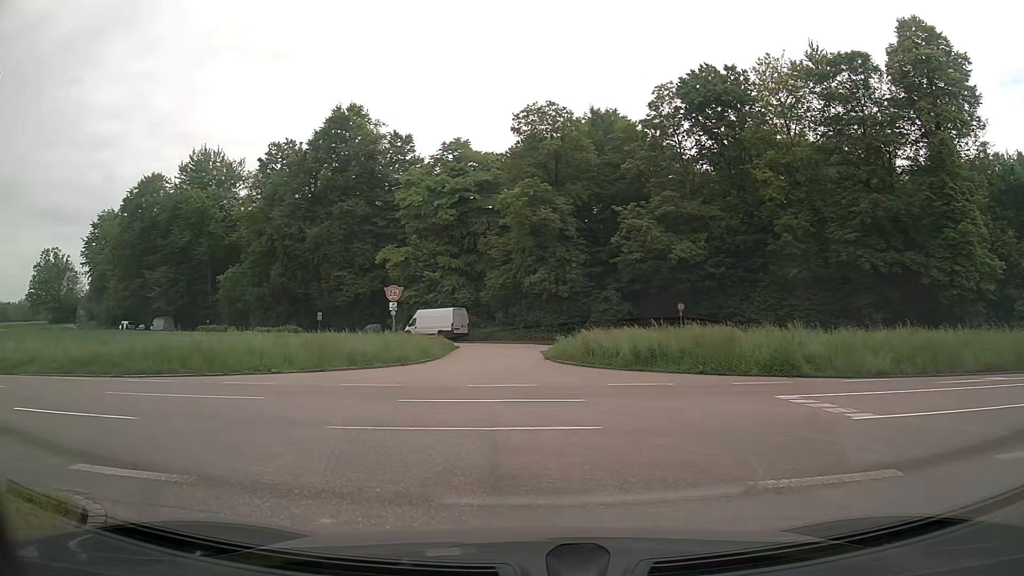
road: unclassified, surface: asphalt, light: Day
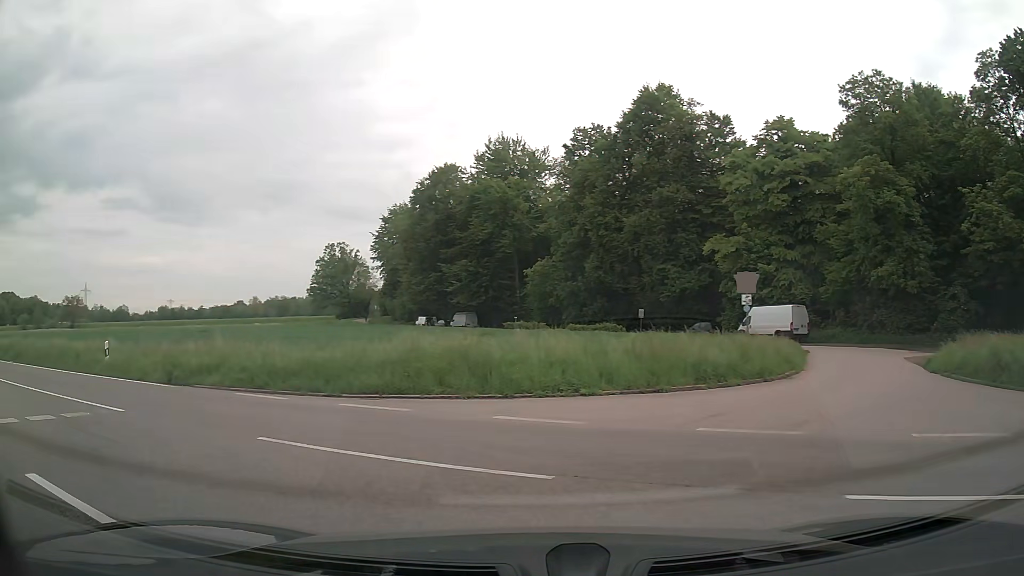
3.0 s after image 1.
(-1.7, +6.6) m; -27°
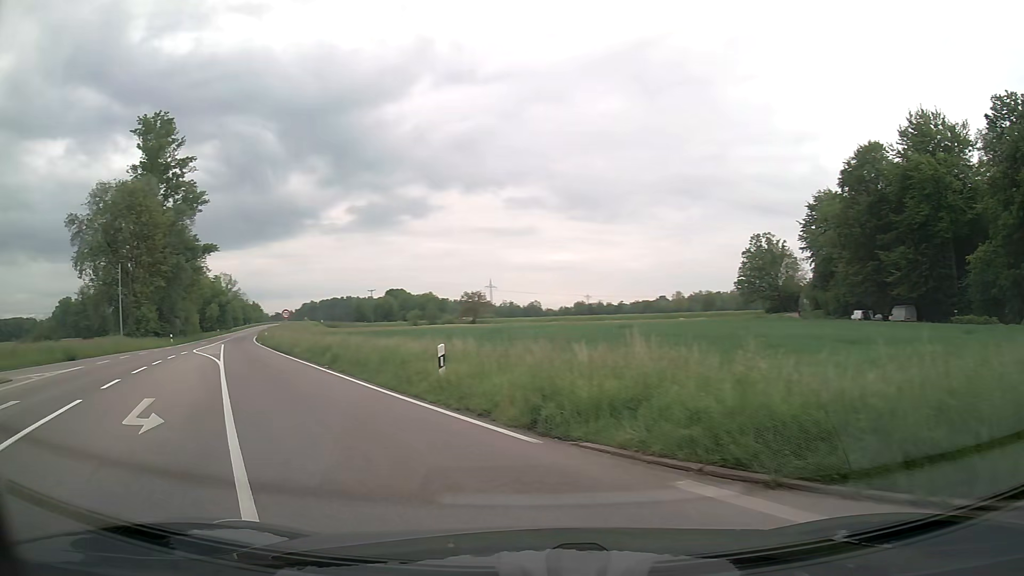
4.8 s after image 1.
(-2.8, +8.2) m; -37°
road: secondary
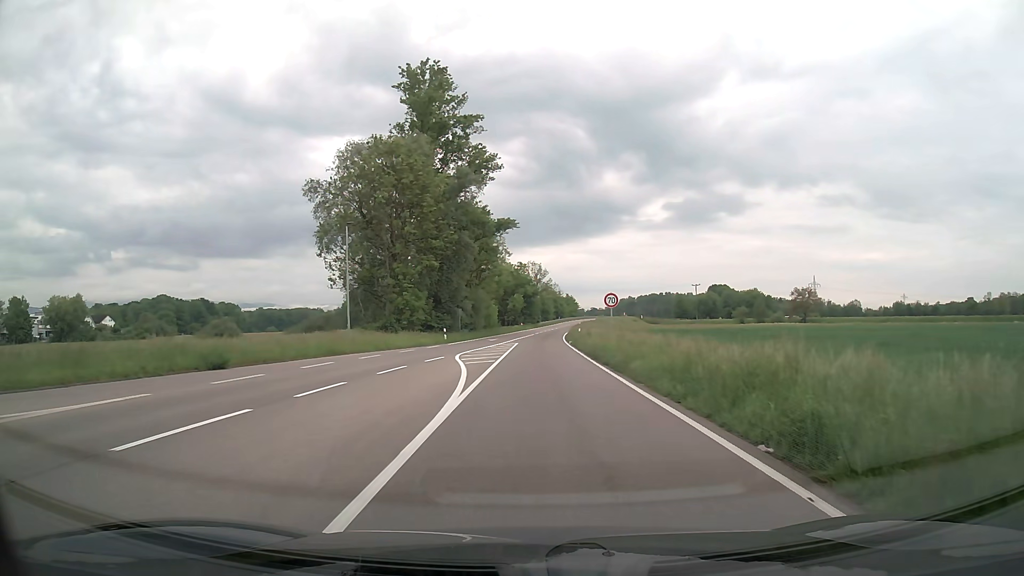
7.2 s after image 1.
(-5.4, +16.2) m; -26°
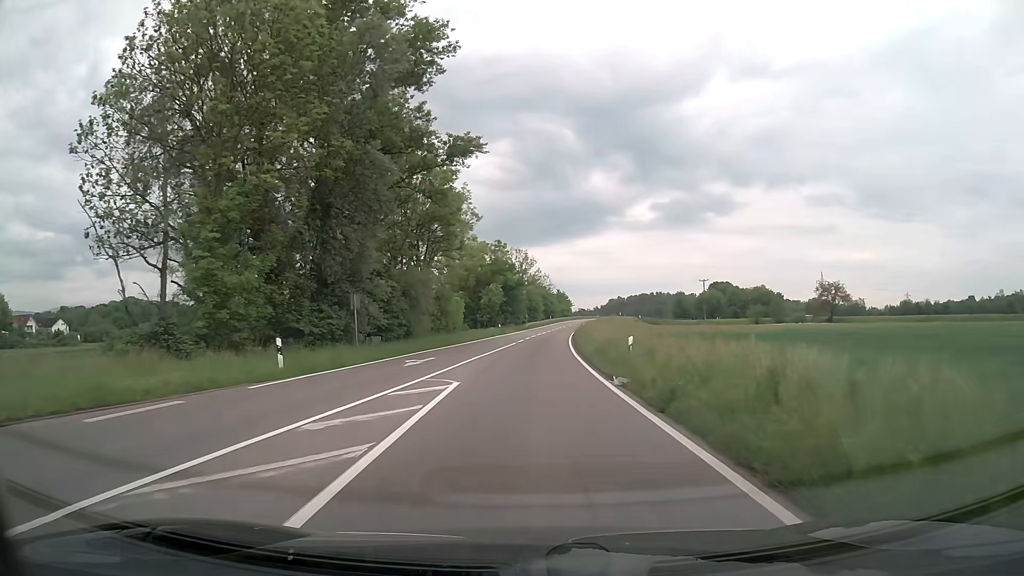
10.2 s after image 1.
(+0.6, +31.2) m; +2°
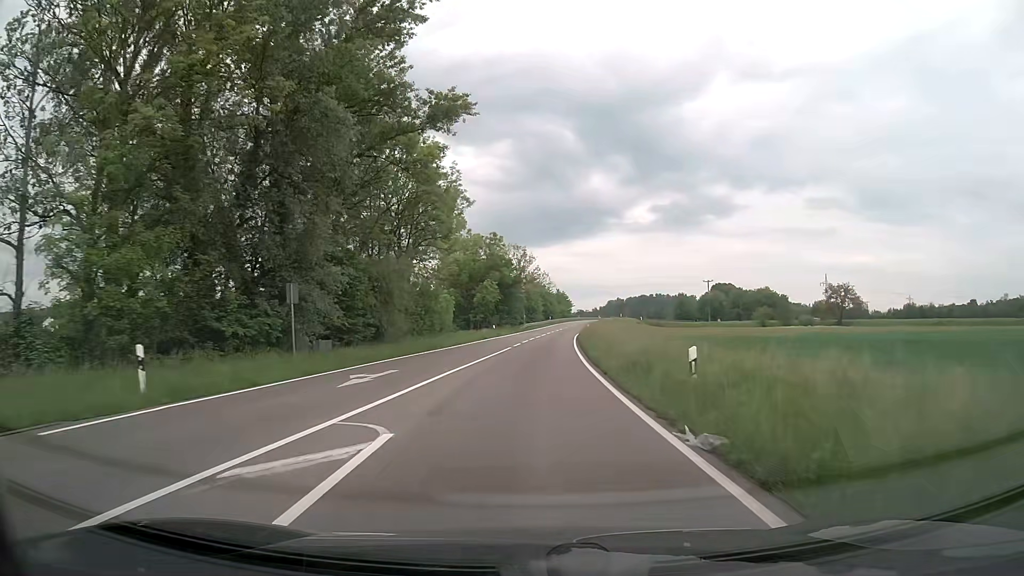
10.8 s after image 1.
(0.0, +7.4) m; 0°
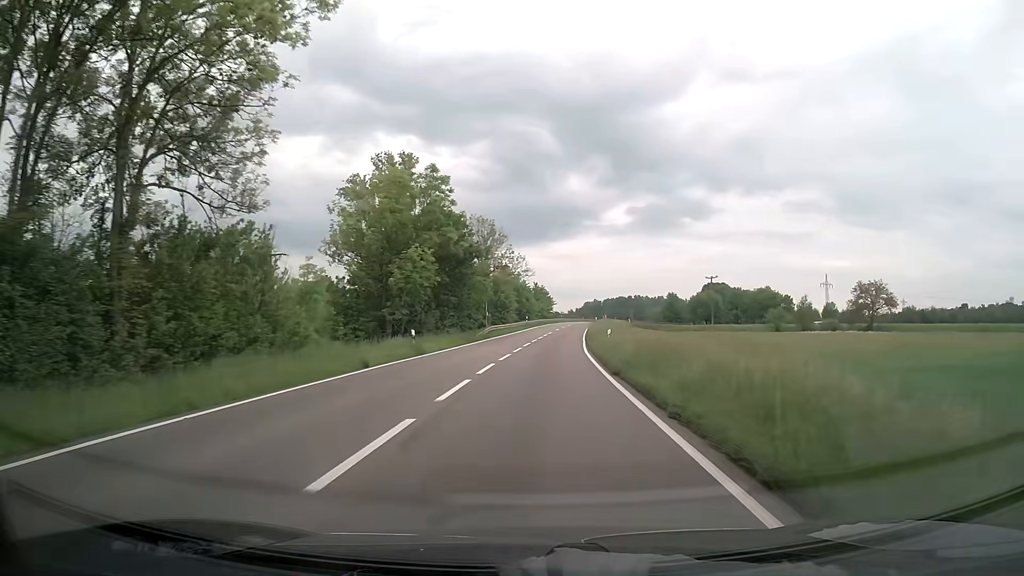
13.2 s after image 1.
(+0.5, +32.3) m; +2°
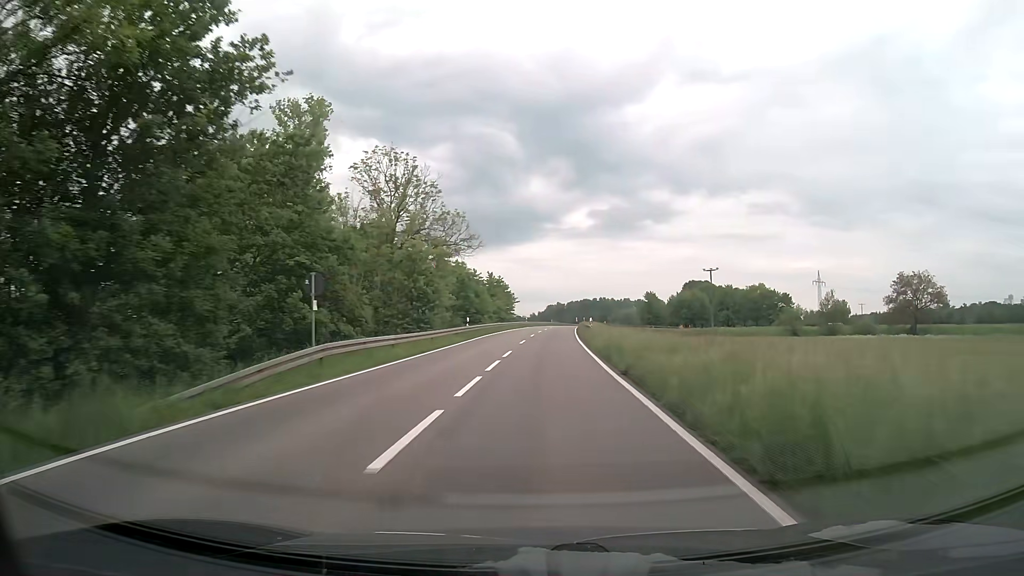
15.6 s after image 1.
(+0.9, +35.6) m; +3°
(0, +10) (0, +20) (+1, +30) (+1, +40) (+1, +50) (+2, +60) (+3, +70) (+3, +80) (+4, +90) (+5, +100) m
